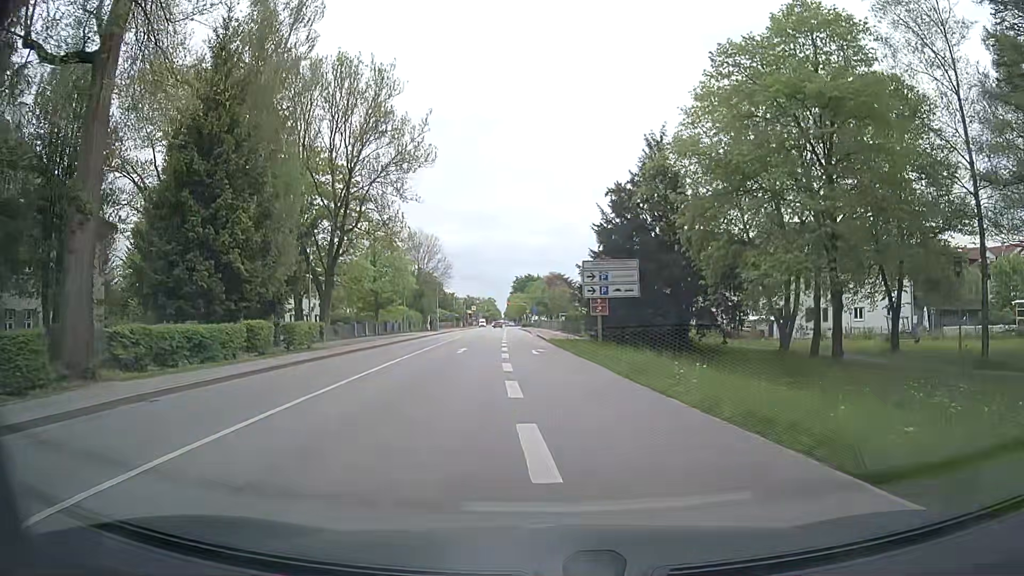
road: secondary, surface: asphalt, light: Day
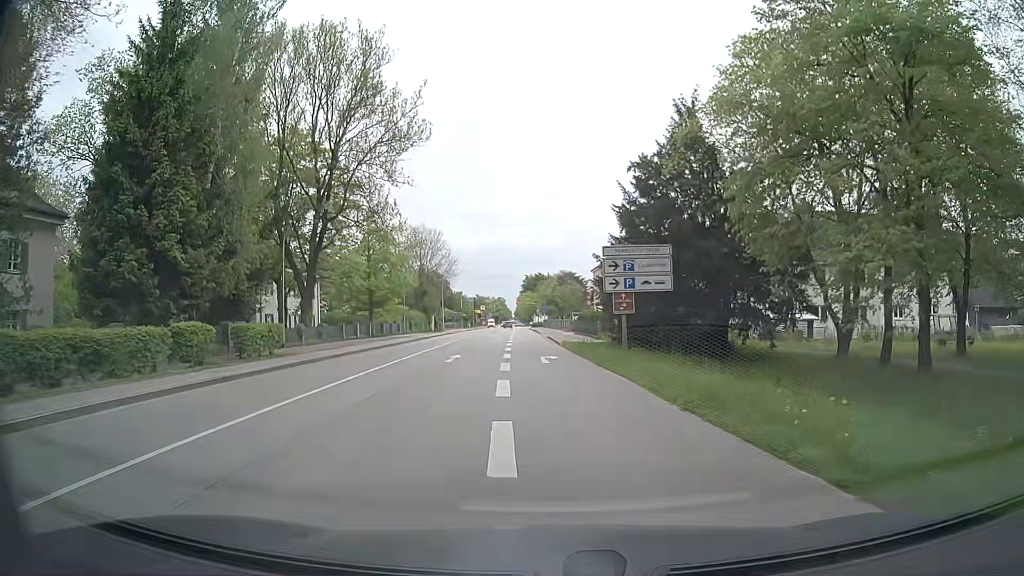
(0.0, +5.8) m; -1°
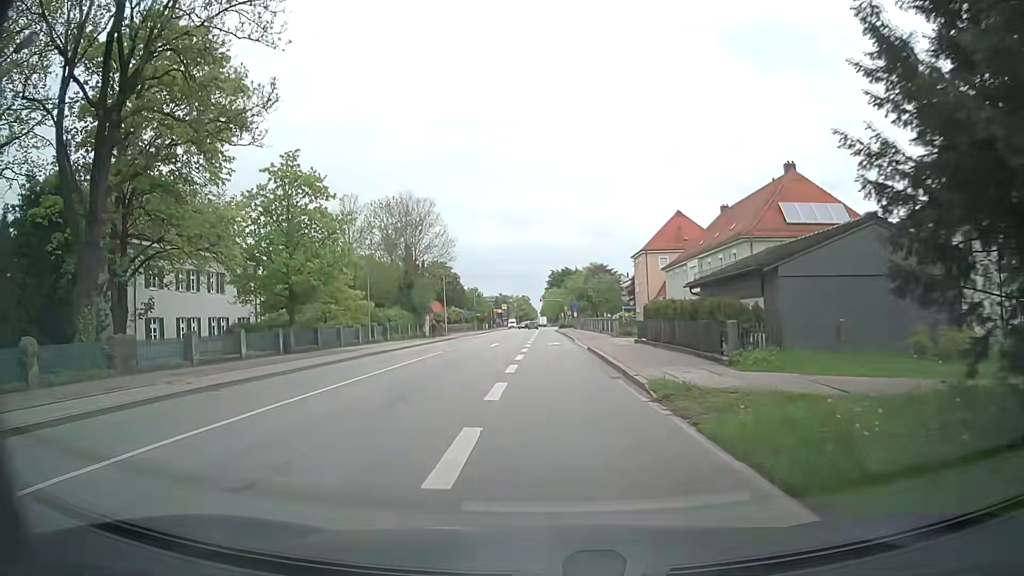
(-0.4, +24.5) m; -2°
(0, +10) (0, +20) (0, +30) (0, +40) (0, +50) (-1, +60) (-1, +70) (-1, +80) (-1, +90) (-1, +100) m
